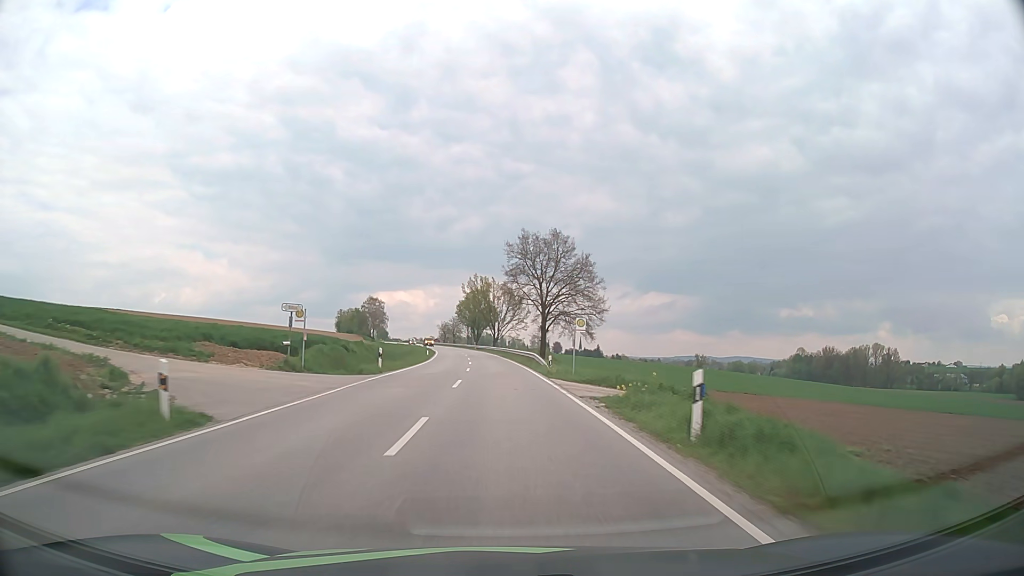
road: secondary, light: Day
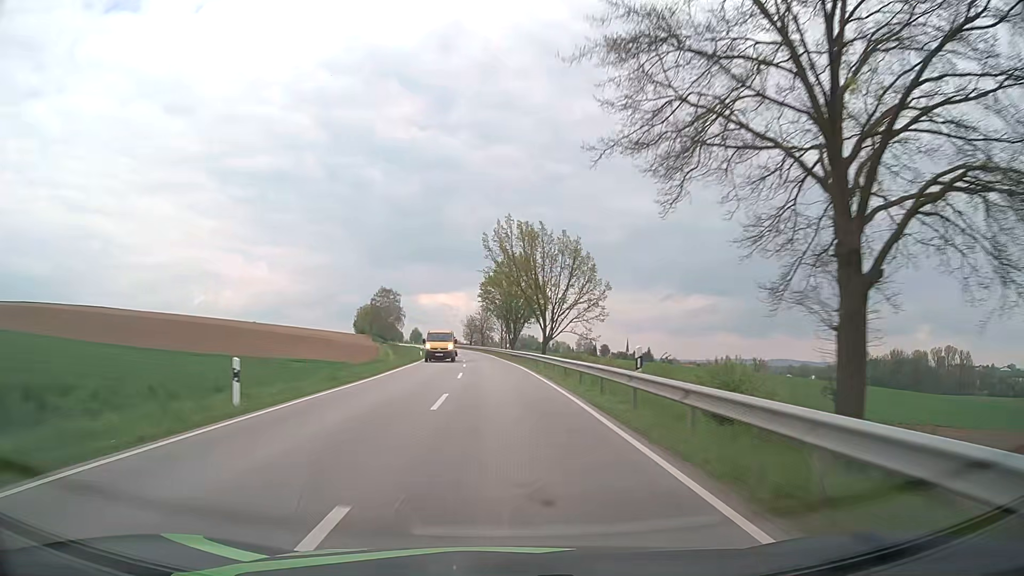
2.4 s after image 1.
(-1.7, +54.9) m; -4°
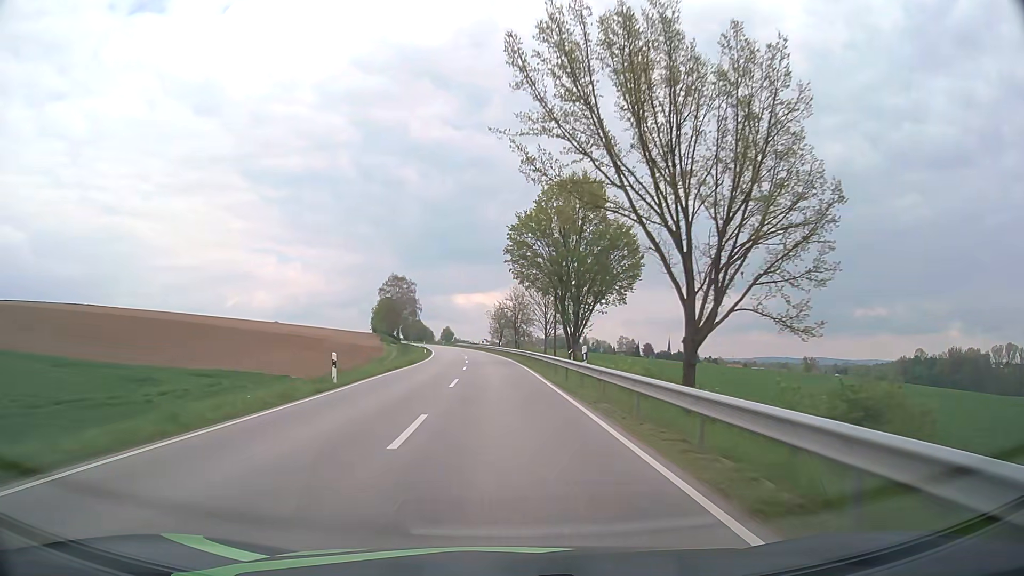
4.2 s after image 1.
(-1.1, +41.0) m; -3°
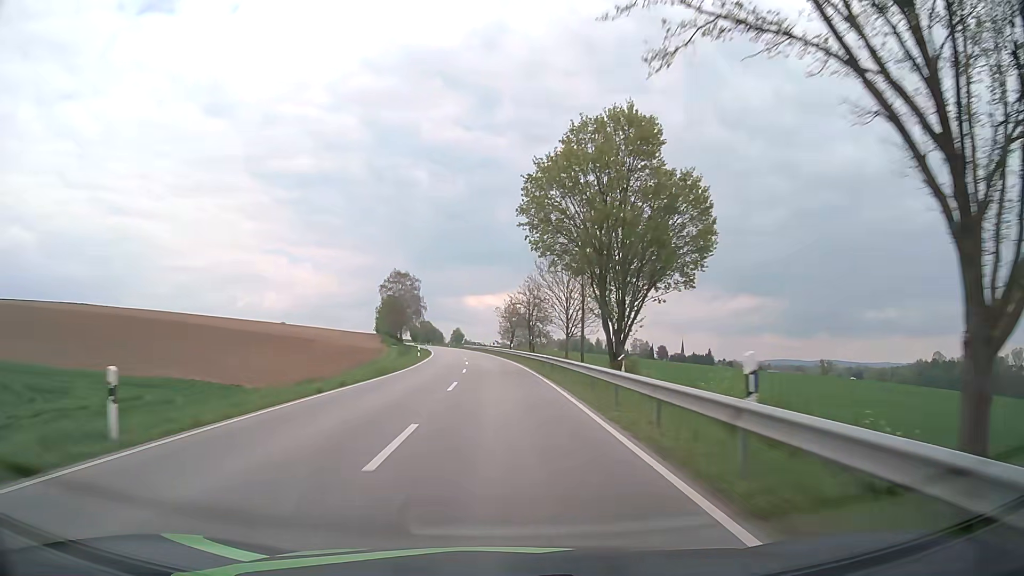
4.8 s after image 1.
(-0.1, +13.6) m; -1°
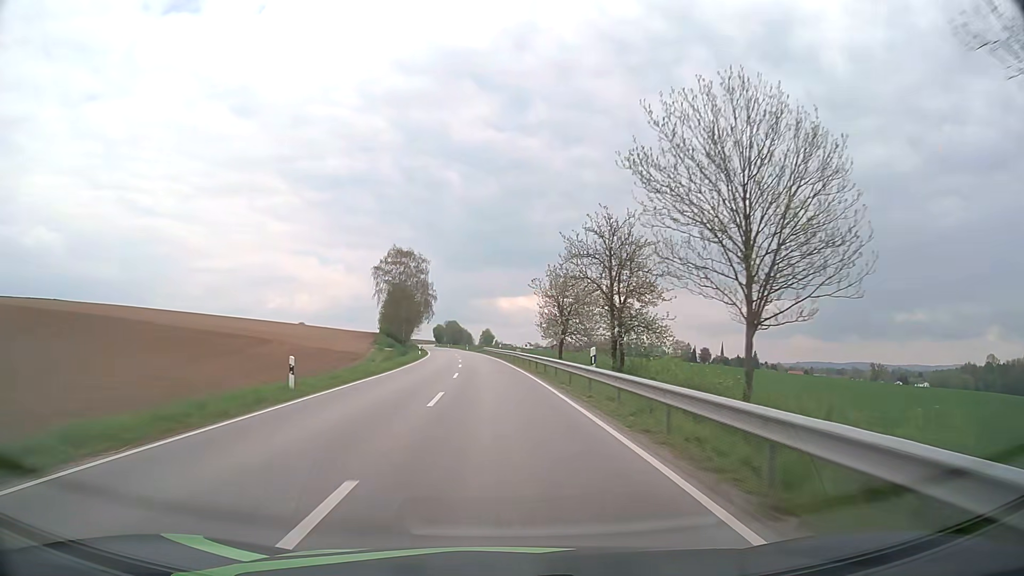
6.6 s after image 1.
(-1.0, +40.8) m; -3°
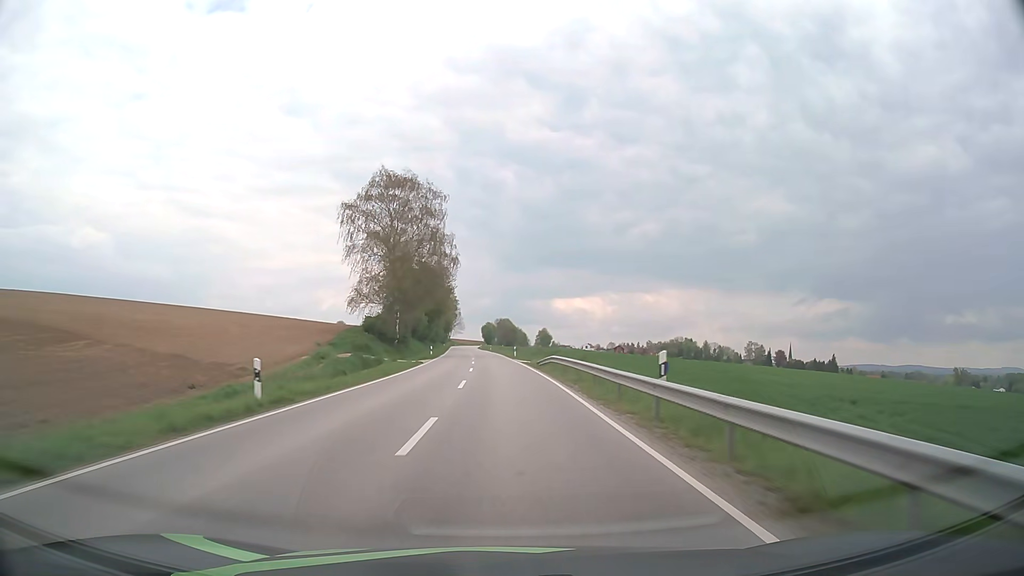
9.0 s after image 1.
(-2.4, +54.4) m; -5°
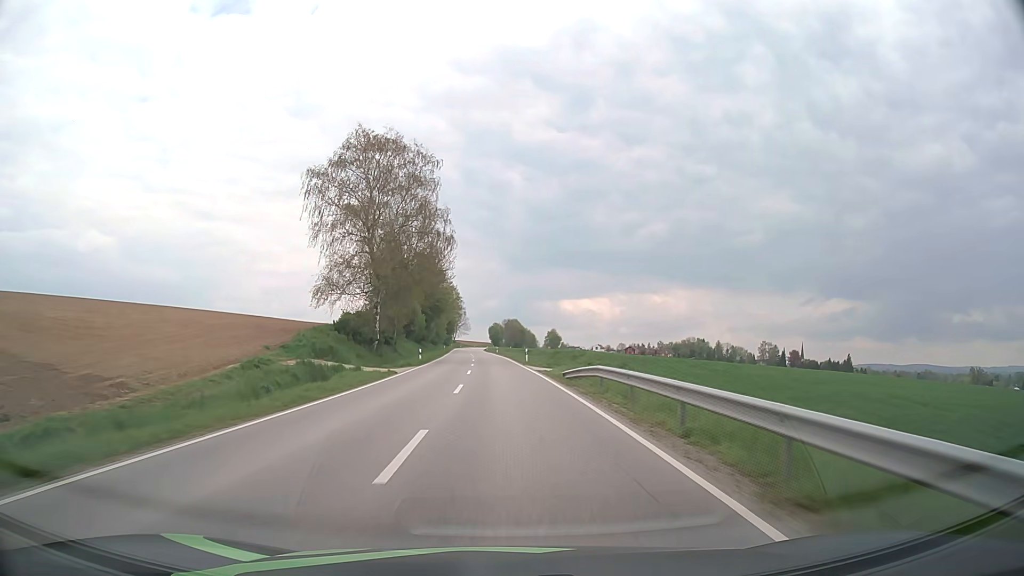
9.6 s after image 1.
(-0.1, +13.7) m; -1°
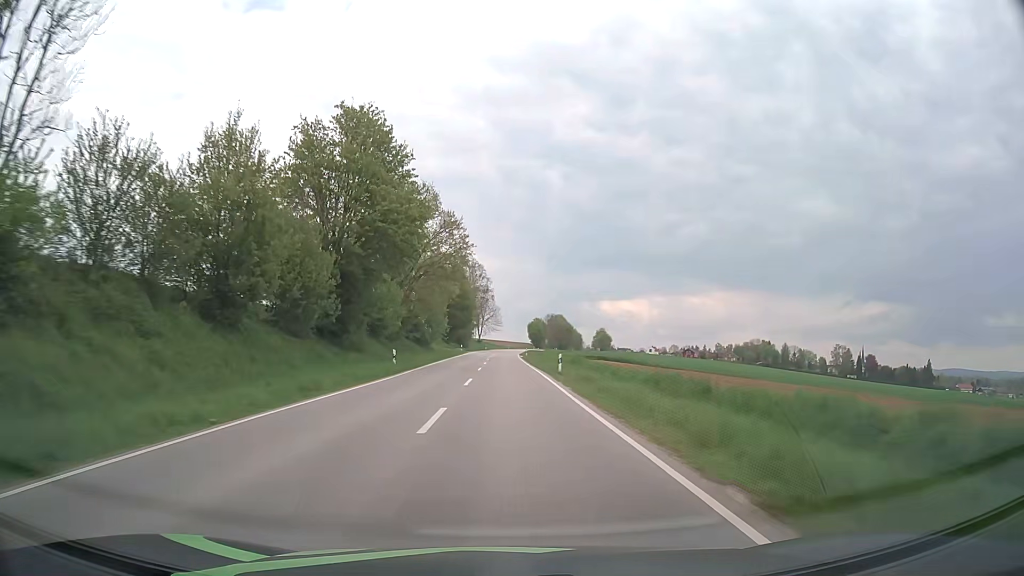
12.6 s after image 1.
(-2.1, +68.4) m; -3°
(0, +10) (0, +20) (0, +30) (0, +40) (0, +50) (0, +60) (0, +70) (0, +80) (0, +90) (0, +100) m
